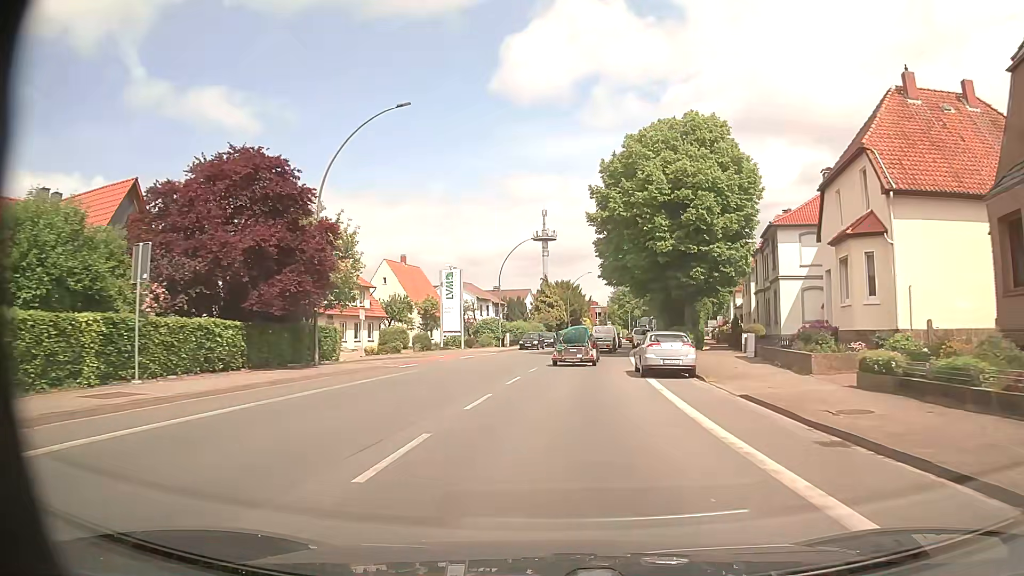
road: primary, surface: asphalt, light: Day
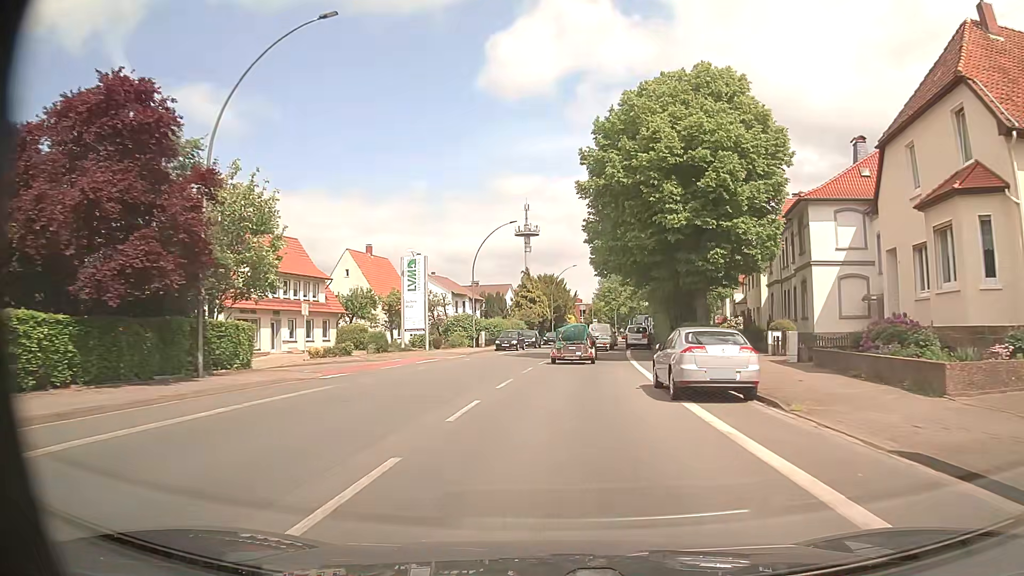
(+0.1, +8.0) m; +2°
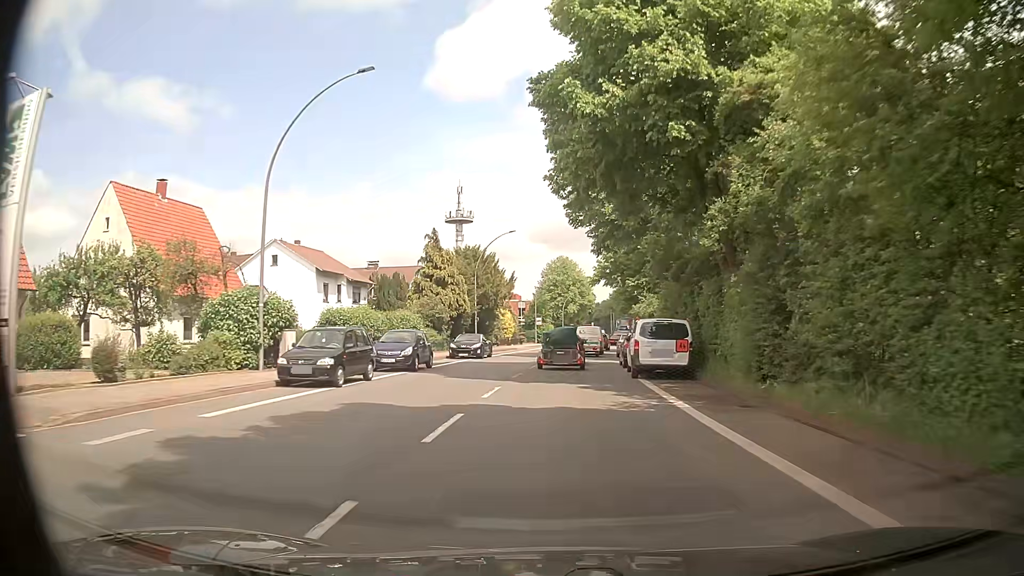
(+1.3, +31.8) m; +5°
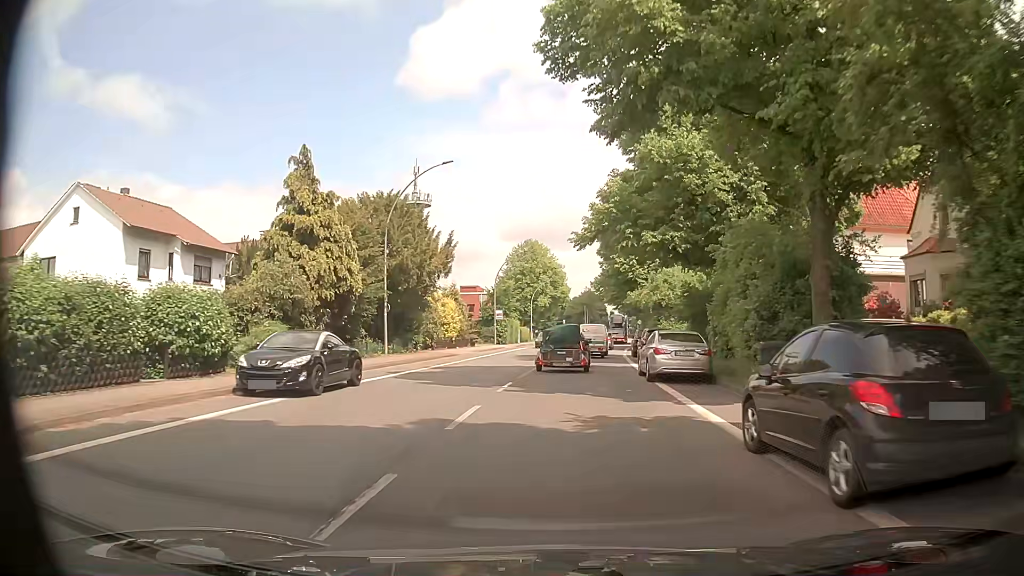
(+0.5, +23.0) m; +3°
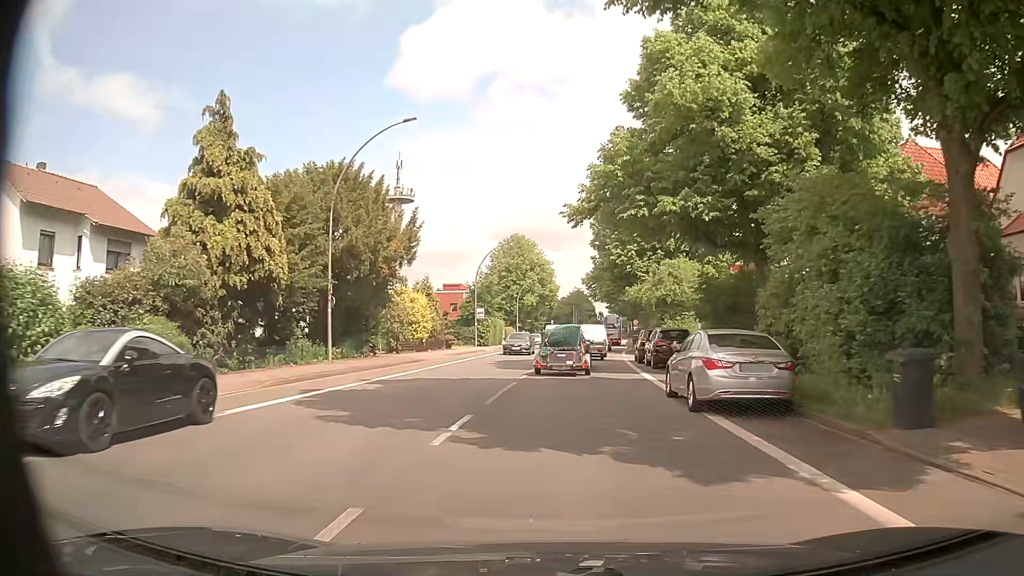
(0.0, +7.2) m; 0°
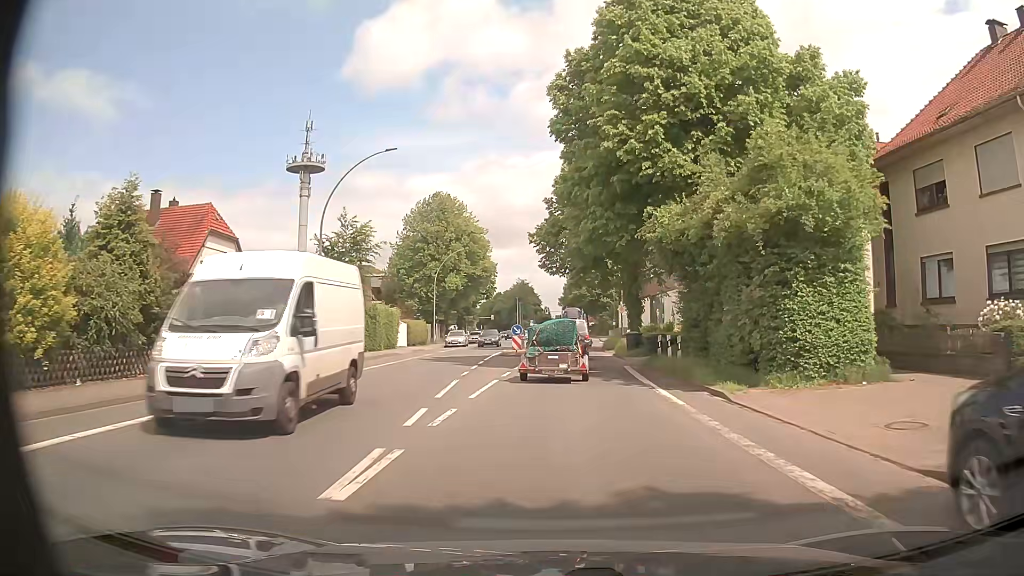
(+1.5, +31.4) m; +5°
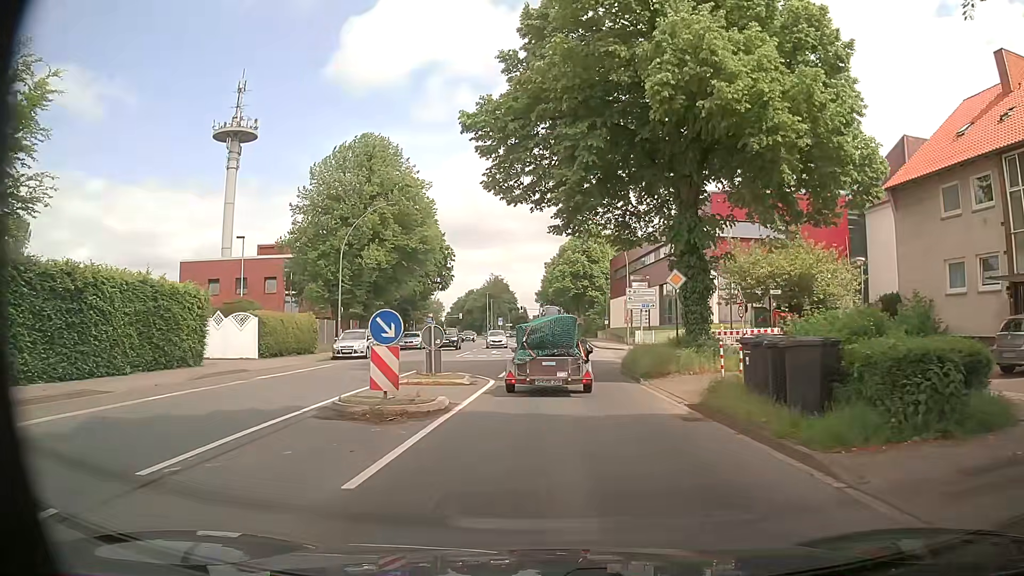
(+0.6, +25.2) m; +3°
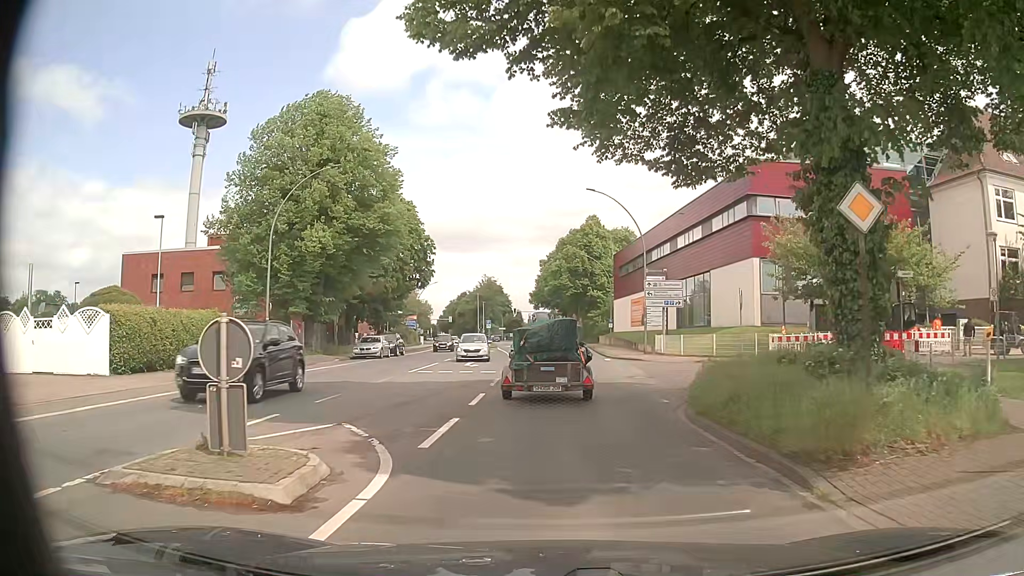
(-0.1, +11.4) m; 0°
